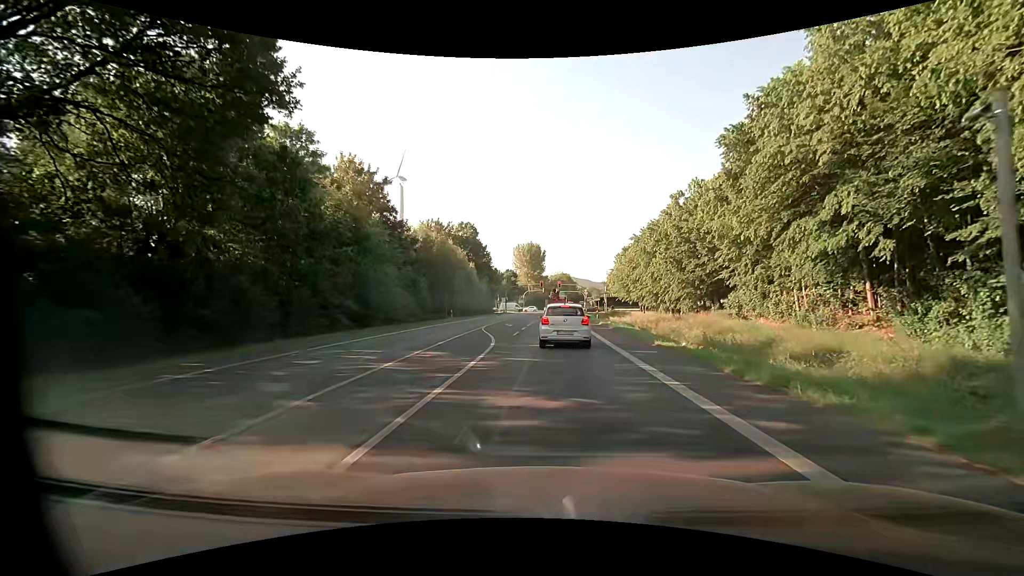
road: primary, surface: asphalt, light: Day
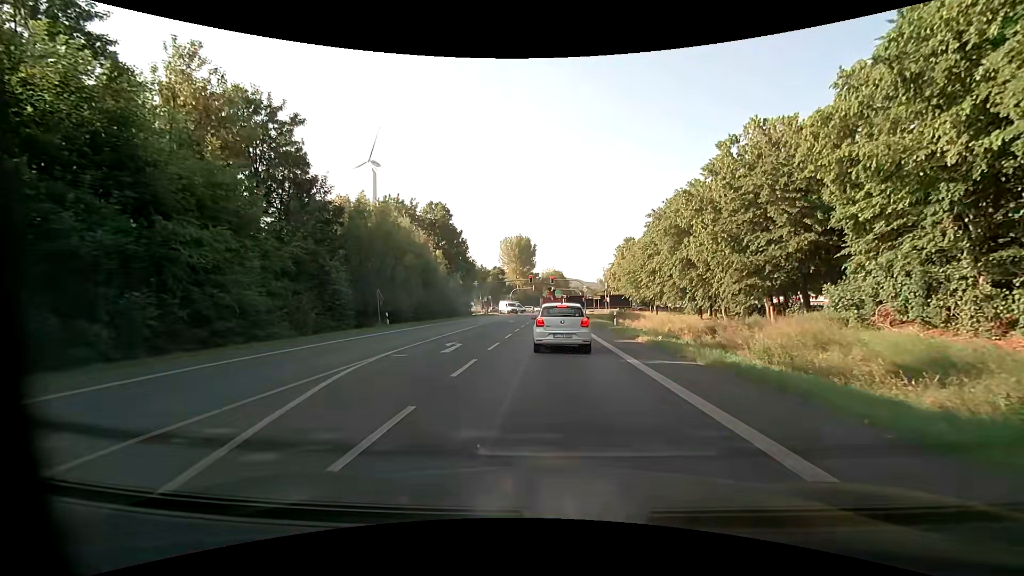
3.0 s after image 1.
(+0.1, +19.7) m; 0°
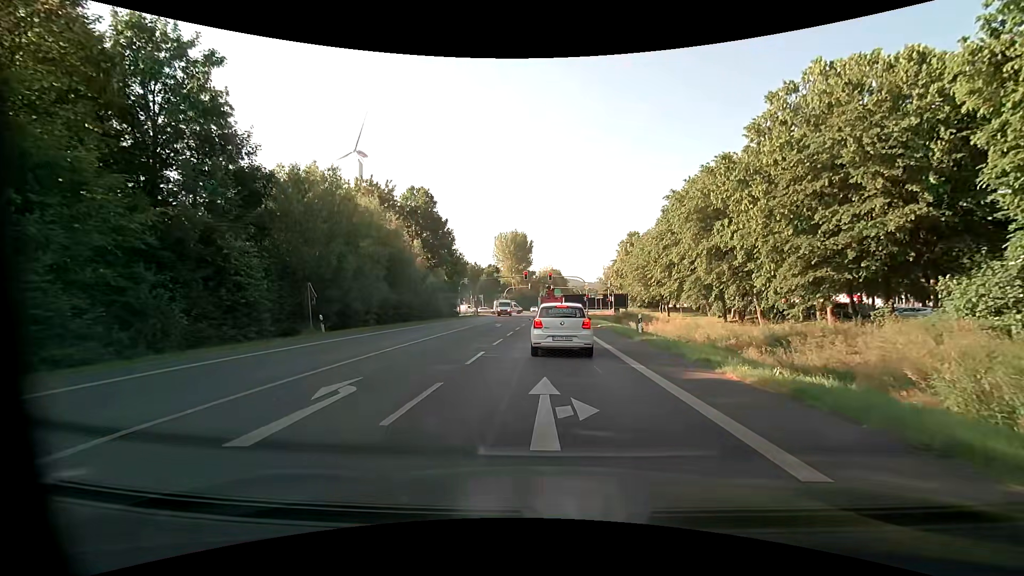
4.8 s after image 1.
(+0.1, +9.9) m; +1°
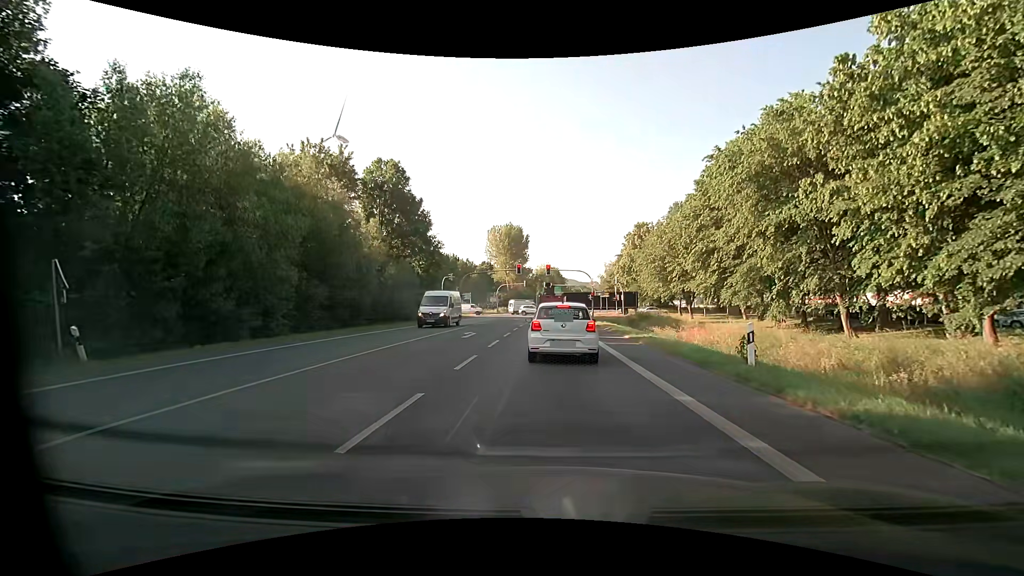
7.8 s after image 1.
(0.0, +13.1) m; 0°
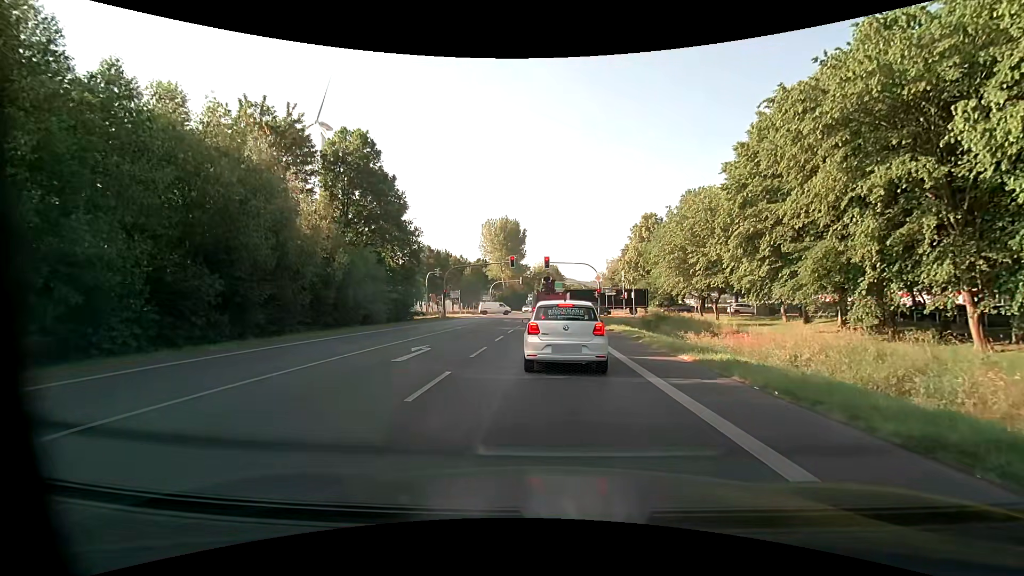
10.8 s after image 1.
(+0.1, +9.6) m; +1°
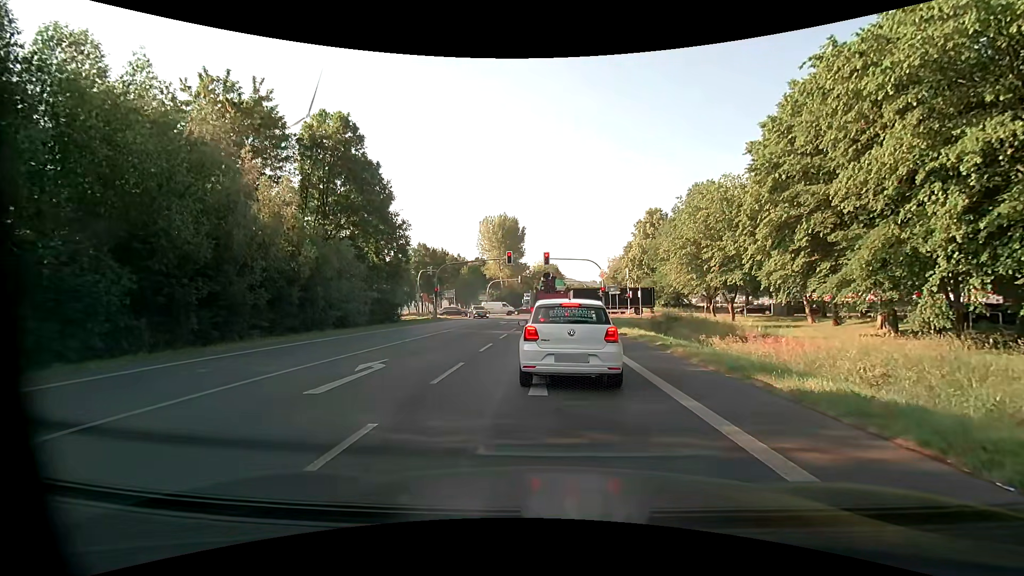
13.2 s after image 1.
(0.0, +4.3) m; 0°
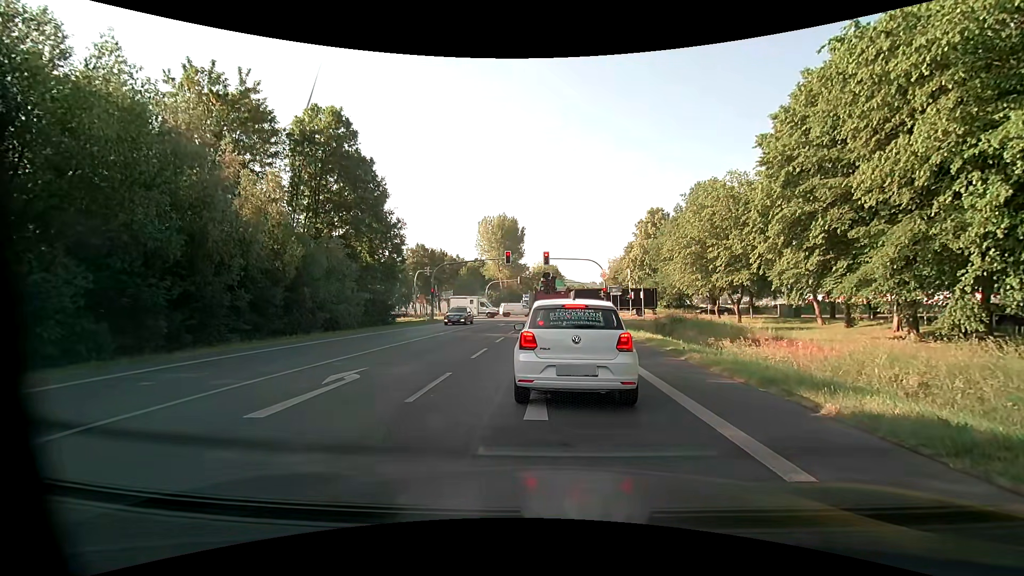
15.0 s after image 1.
(0.0, +1.5) m; 0°
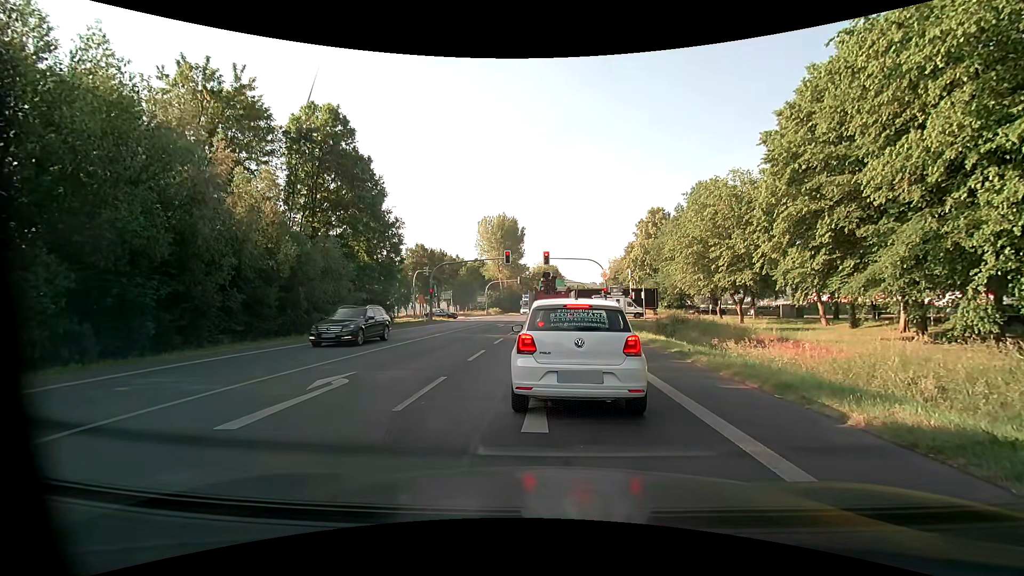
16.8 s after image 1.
(0.0, +0.6) m; 0°
(0, +10) (0, +20) (0, +30) (0, +40) (+1, +50) (+1, +60) (+2, +70) (+2, +80) (+3, +90) (+3, +100) m
